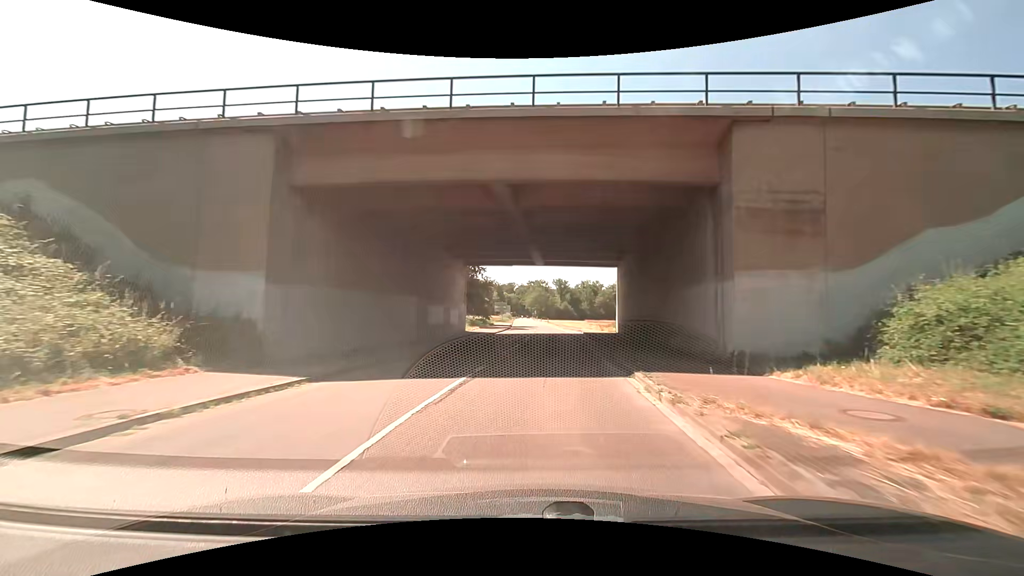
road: secondary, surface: asphalt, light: Day
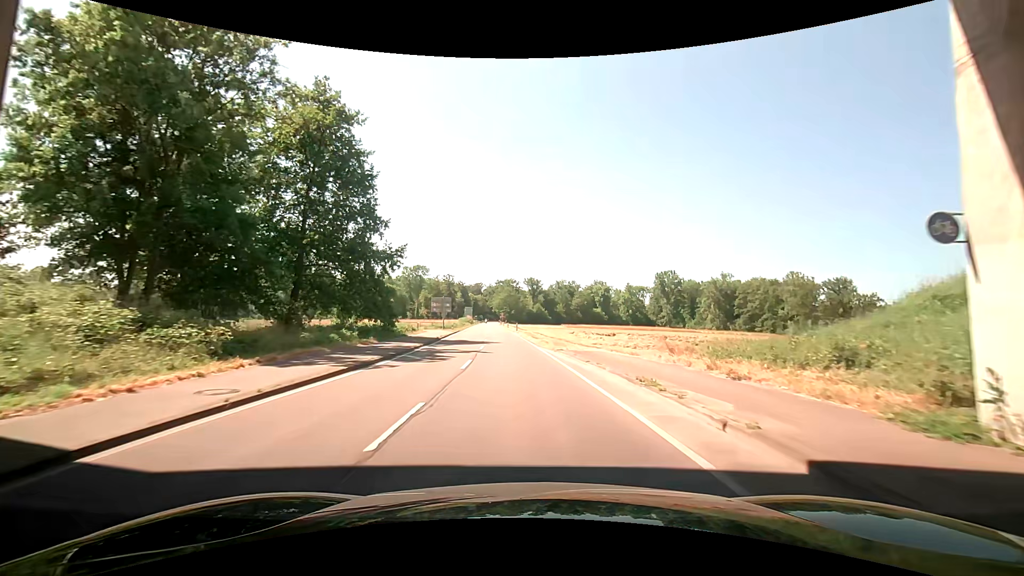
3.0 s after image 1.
(+2.3, +37.2) m; +6°
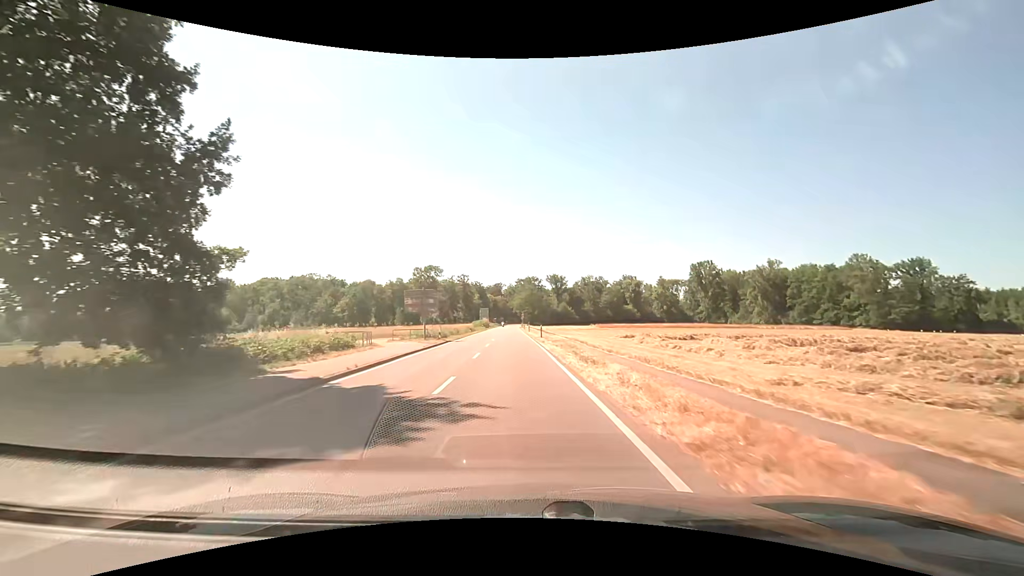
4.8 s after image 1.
(-1.3, +23.3) m; -5°
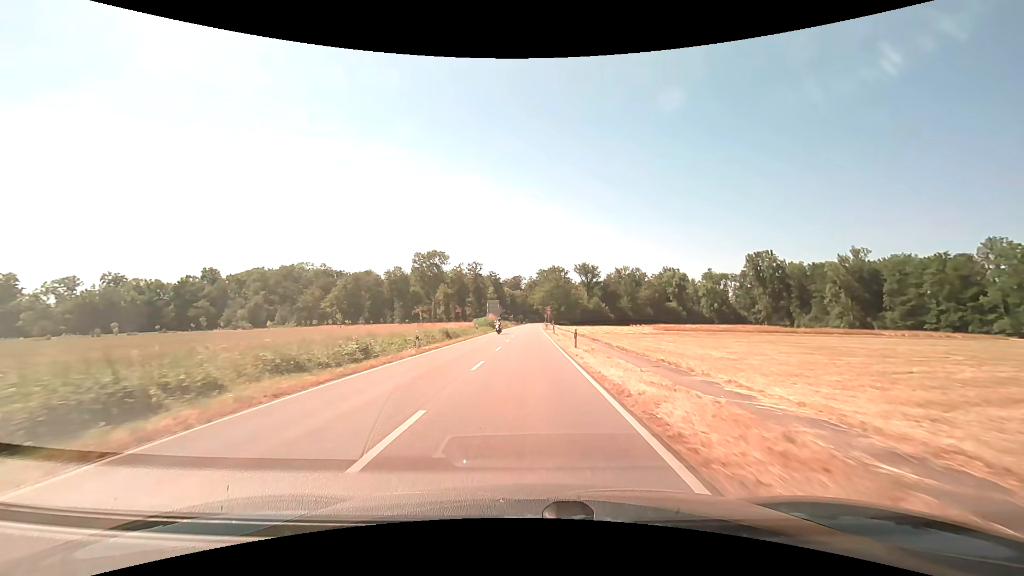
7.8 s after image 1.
(-1.3, +41.2) m; -3°
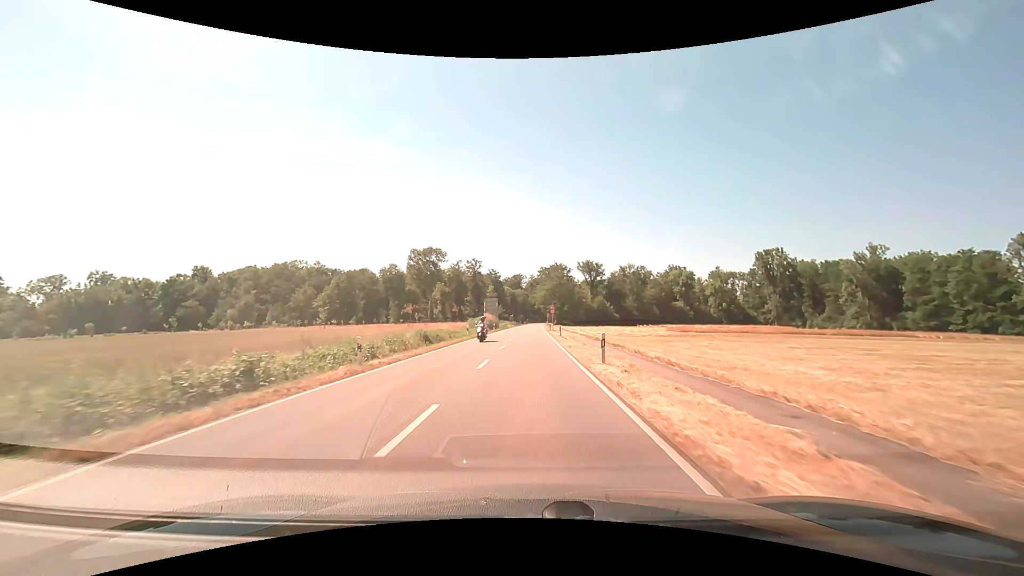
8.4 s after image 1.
(0.0, +8.6) m; 0°
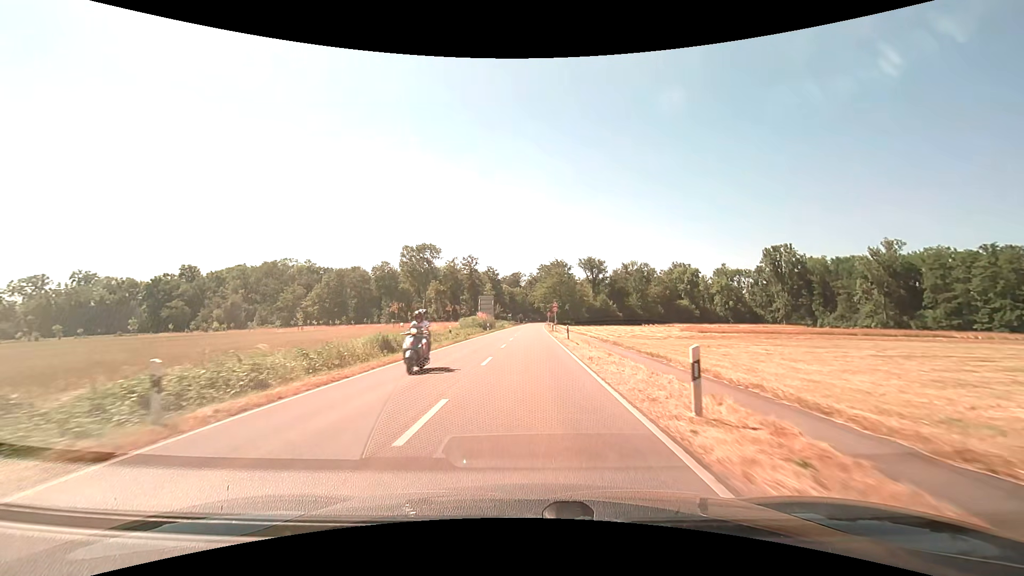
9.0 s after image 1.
(0.0, +8.7) m; 0°
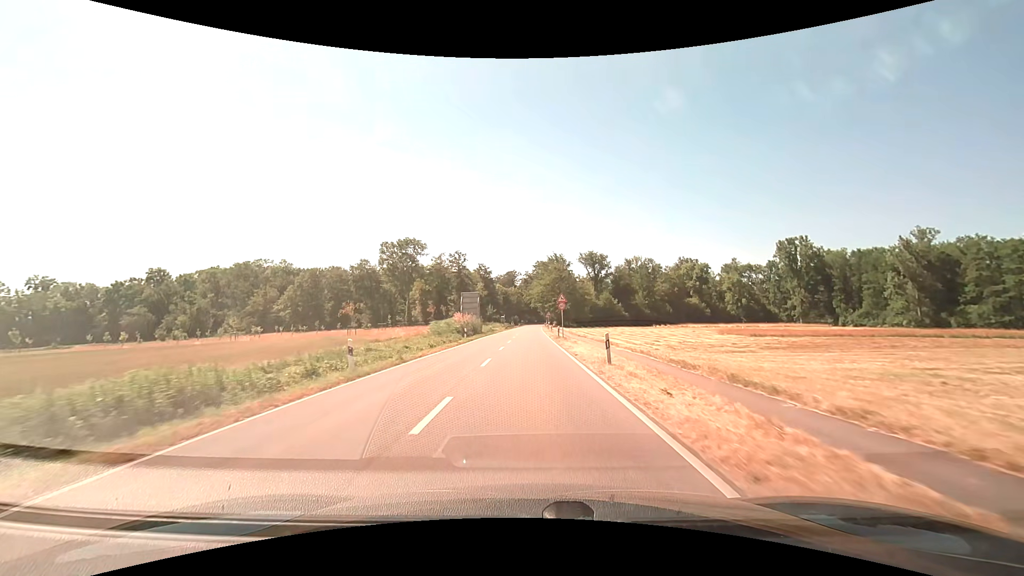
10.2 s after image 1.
(+0.1, +17.6) m; 0°
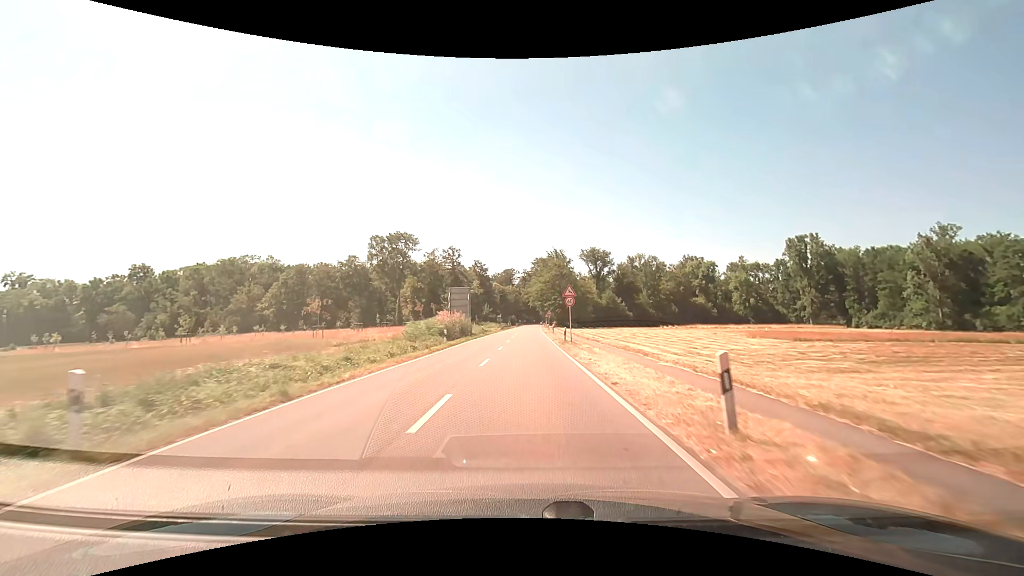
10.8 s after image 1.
(0.0, +8.9) m; 0°
(0, +10) (0, +20) (0, +30) (0, +40) (0, +50) (+1, +60) (+1, +70) (+1, +80) (+1, +90) (+1, +100) m
